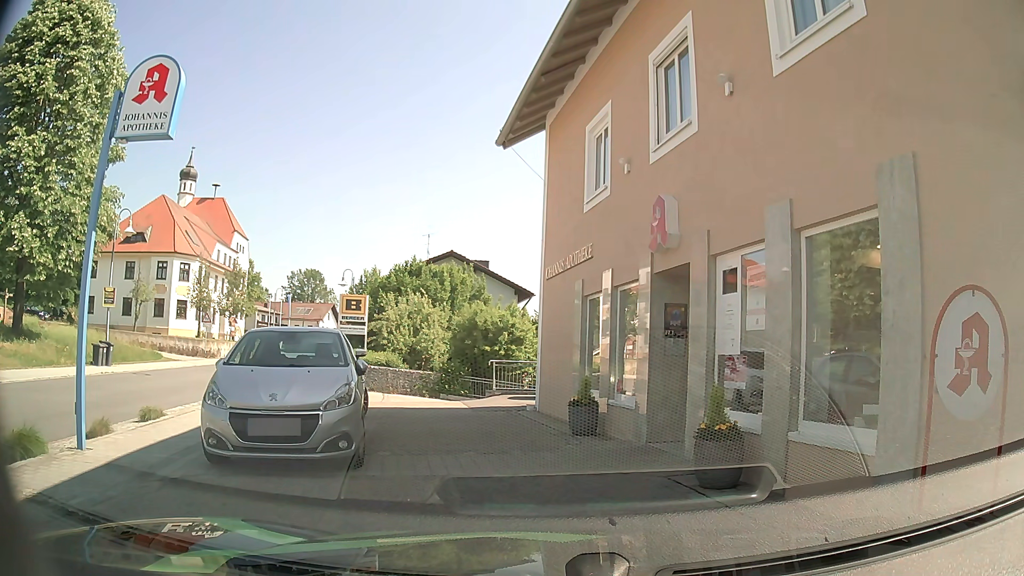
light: Day
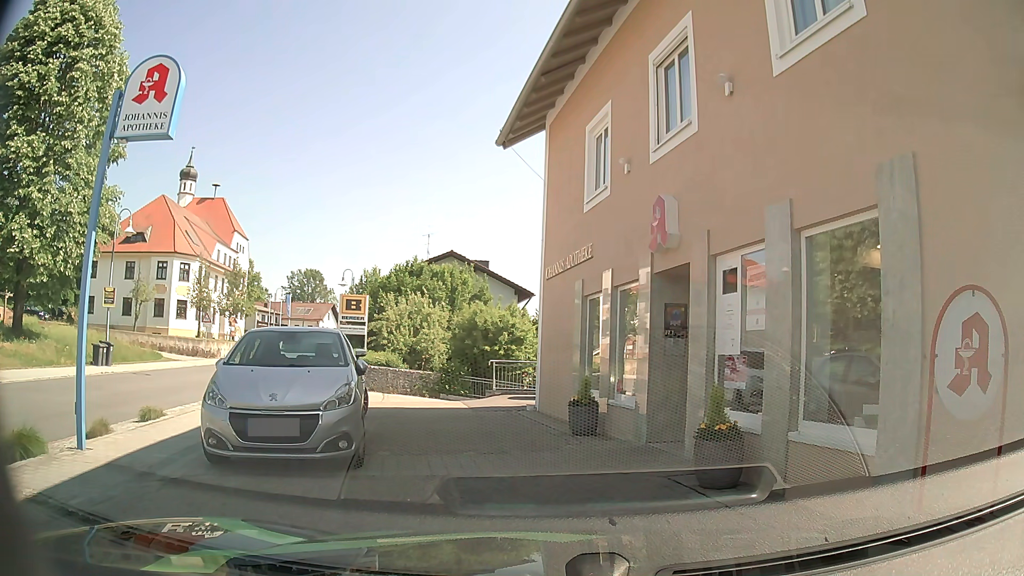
(0.0, 0.0) m; 0°
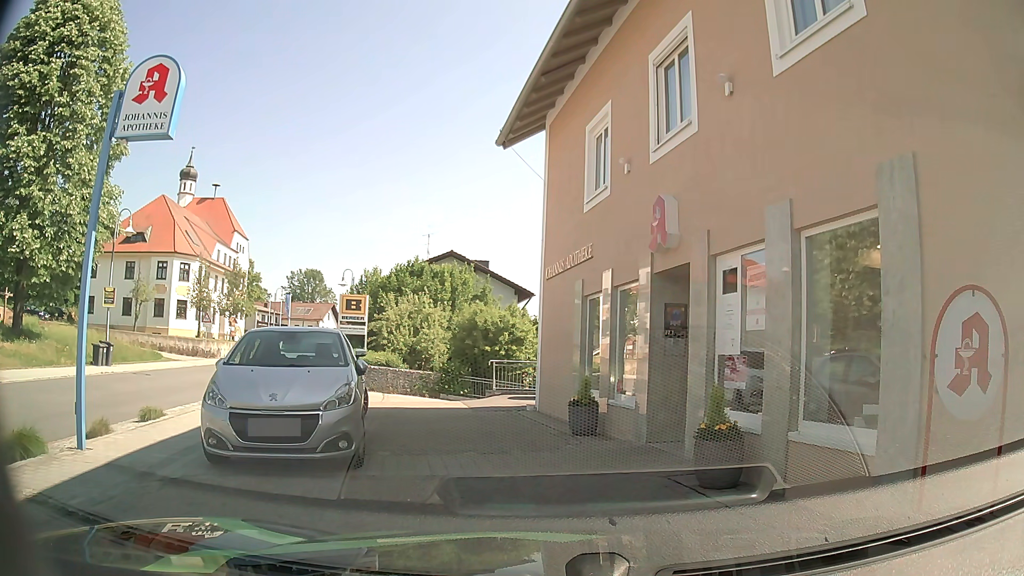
(0.0, 0.0) m; 0°
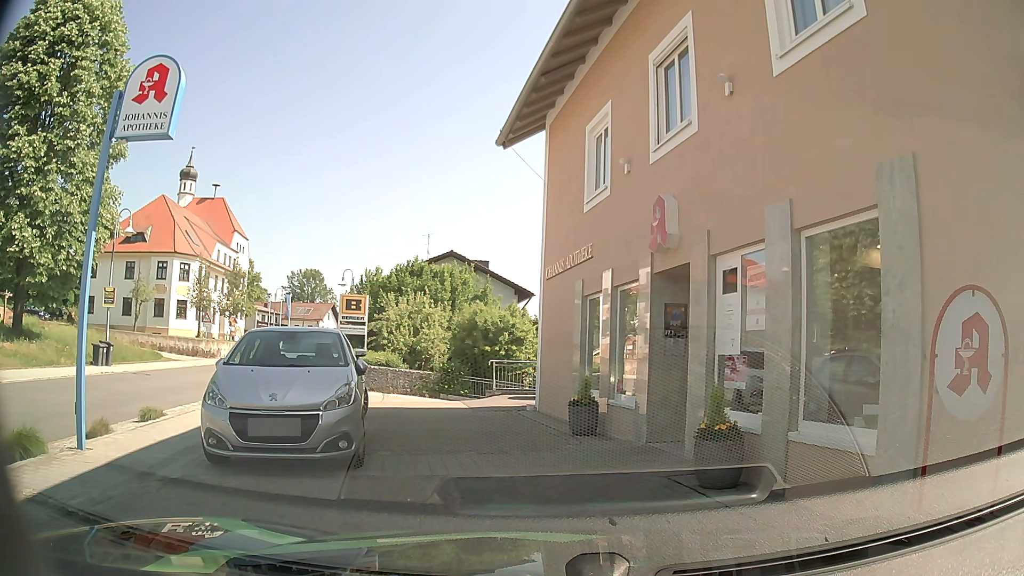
(0.0, 0.0) m; 0°
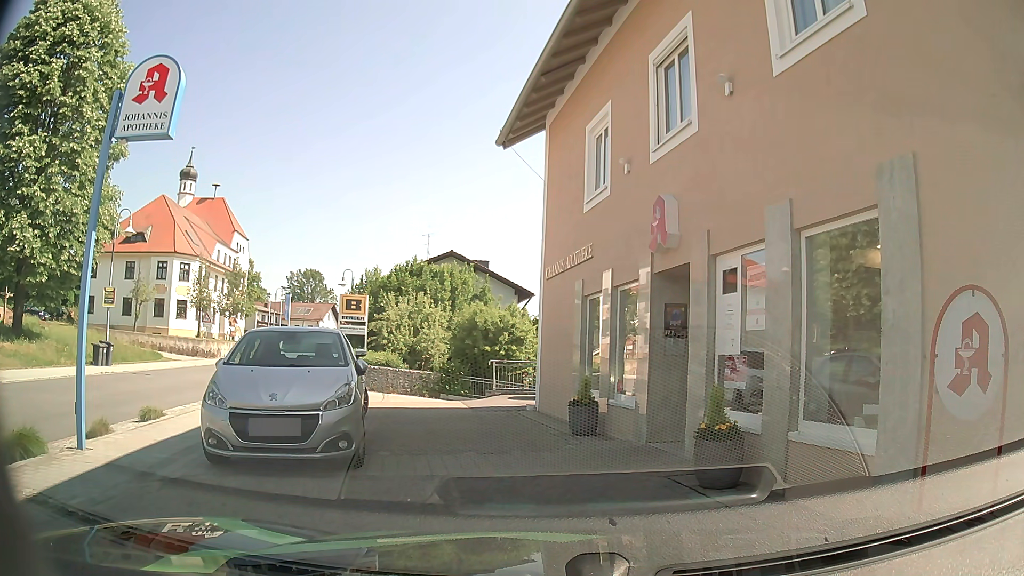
(0.0, 0.0) m; 0°
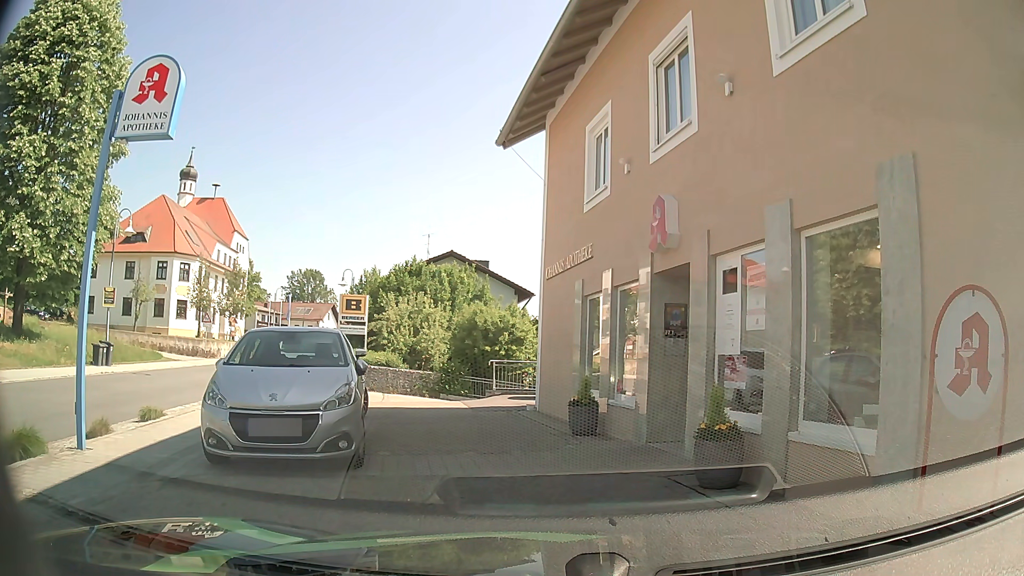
(0.0, 0.0) m; 0°
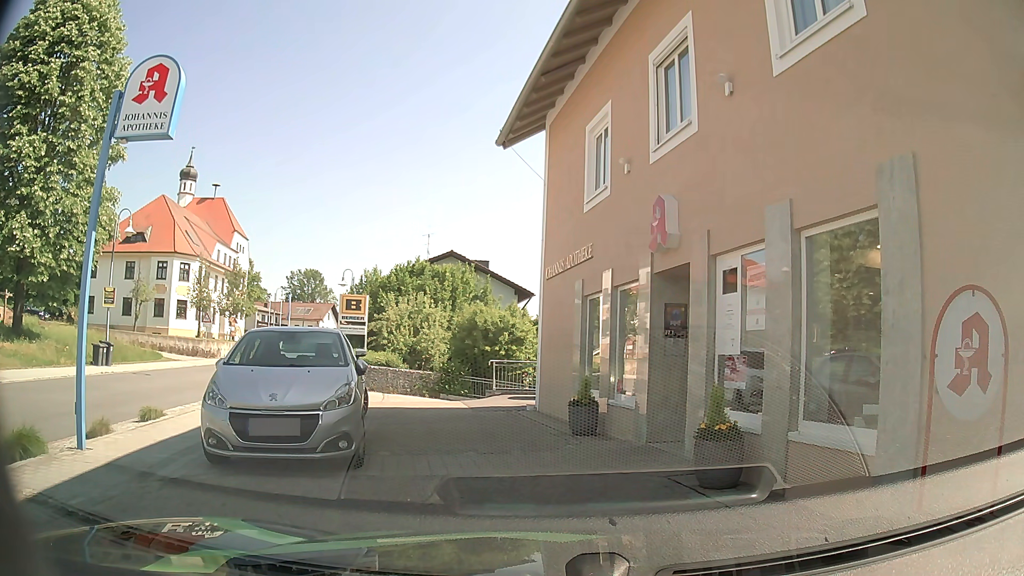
(0.0, 0.0) m; 0°
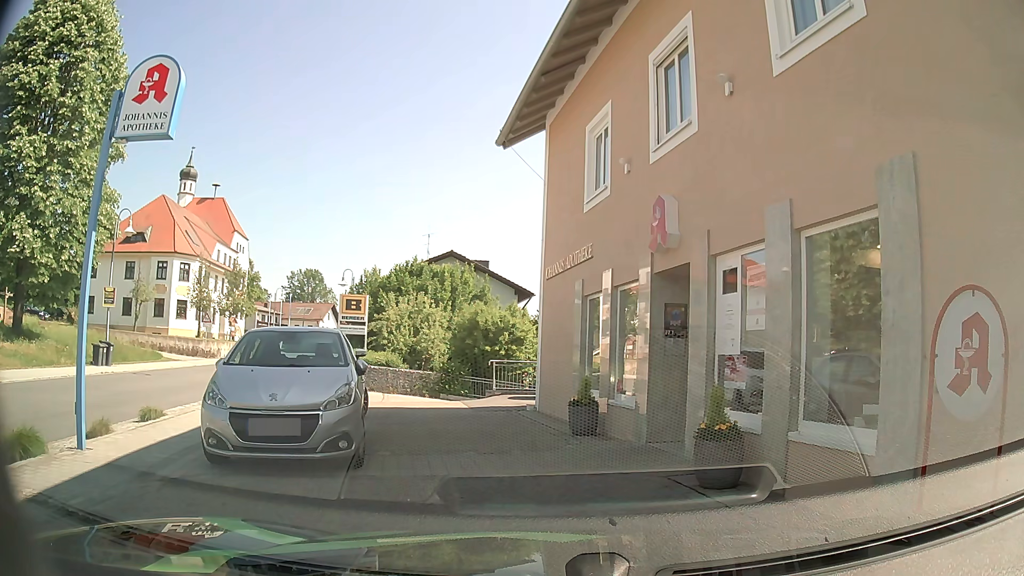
(0.0, 0.0) m; 0°
